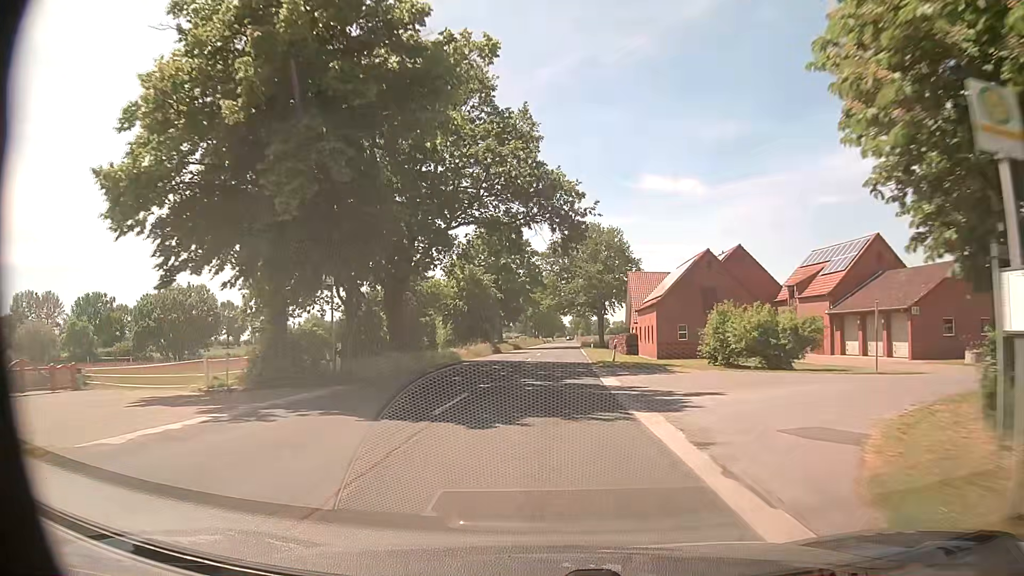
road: secondary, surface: asphalt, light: Day
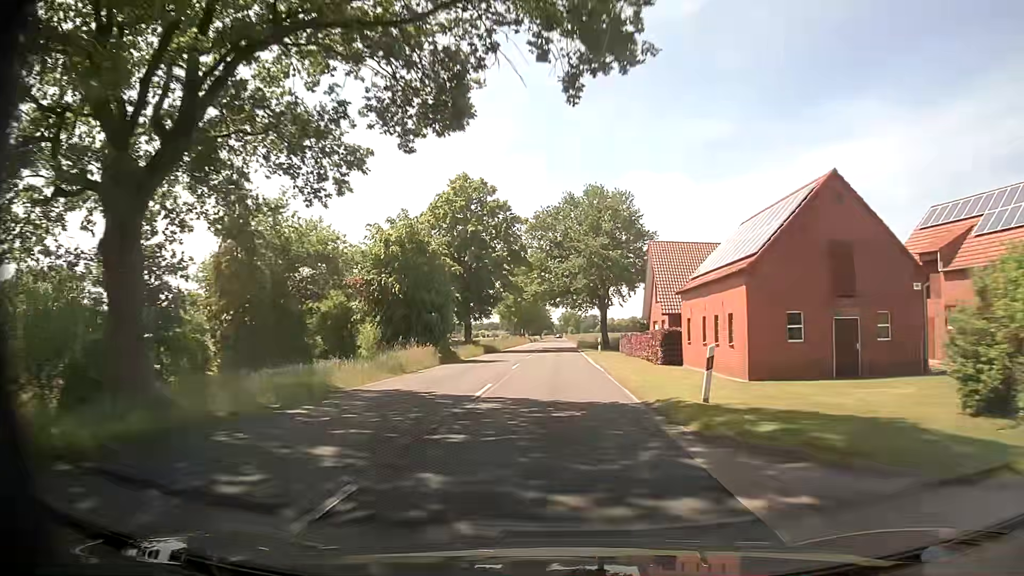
(+0.3, +21.4) m; +1°
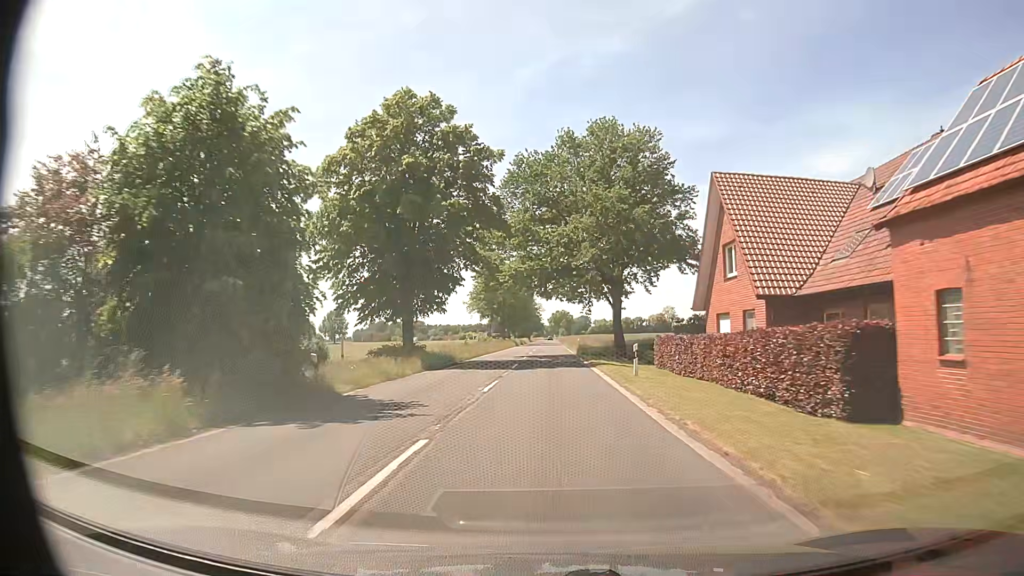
(+0.3, +21.5) m; +1°
